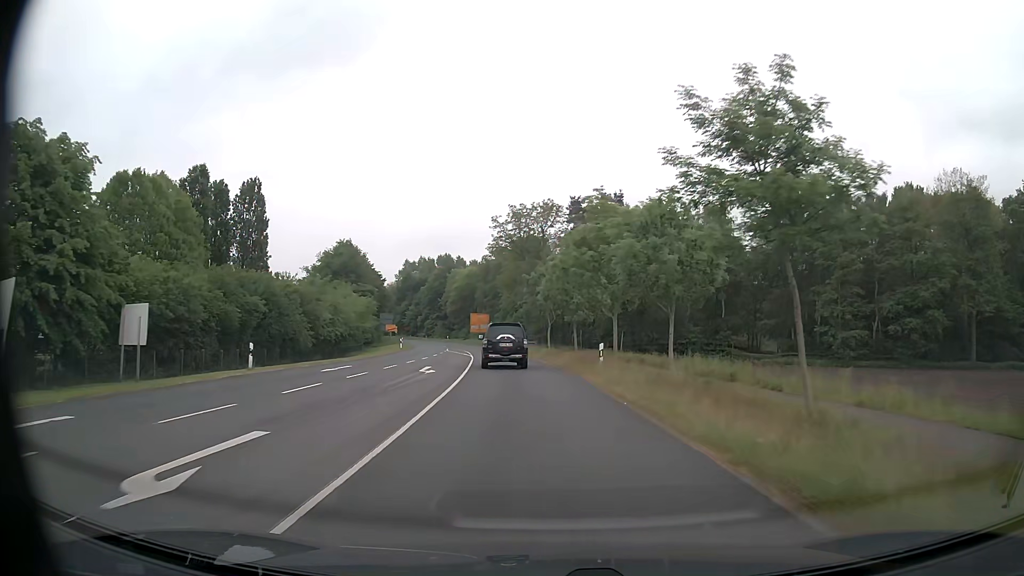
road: secondary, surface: asphalt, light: Day
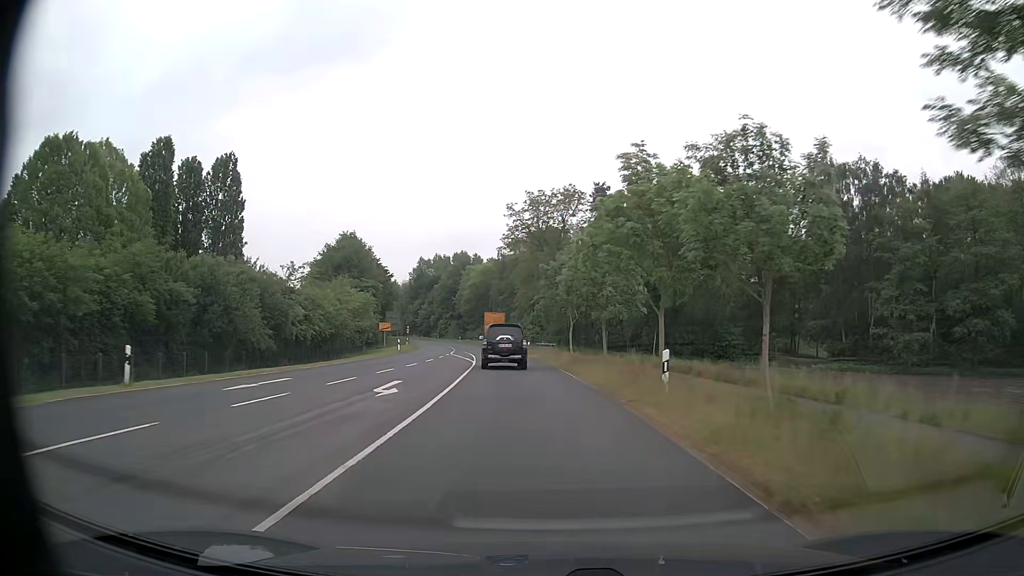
(-0.1, +9.4) m; -1°
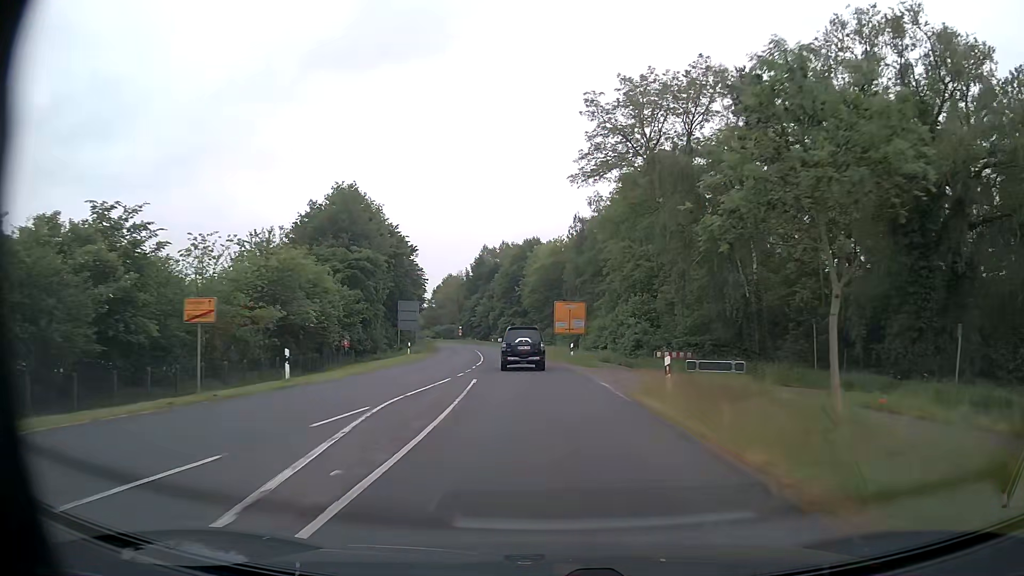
(-2.2, +38.3) m; -7°
